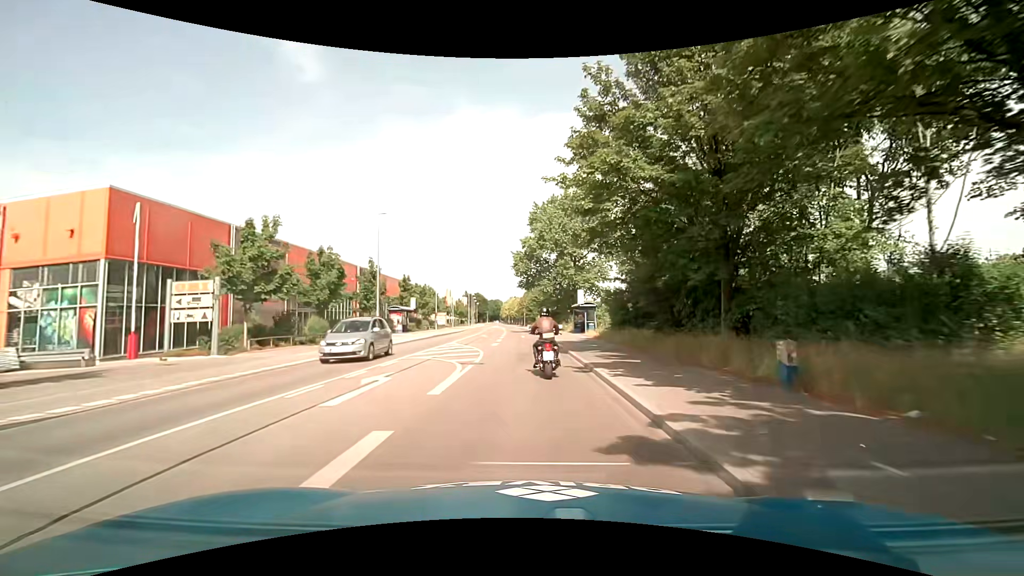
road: tertiary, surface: asphalt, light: Day
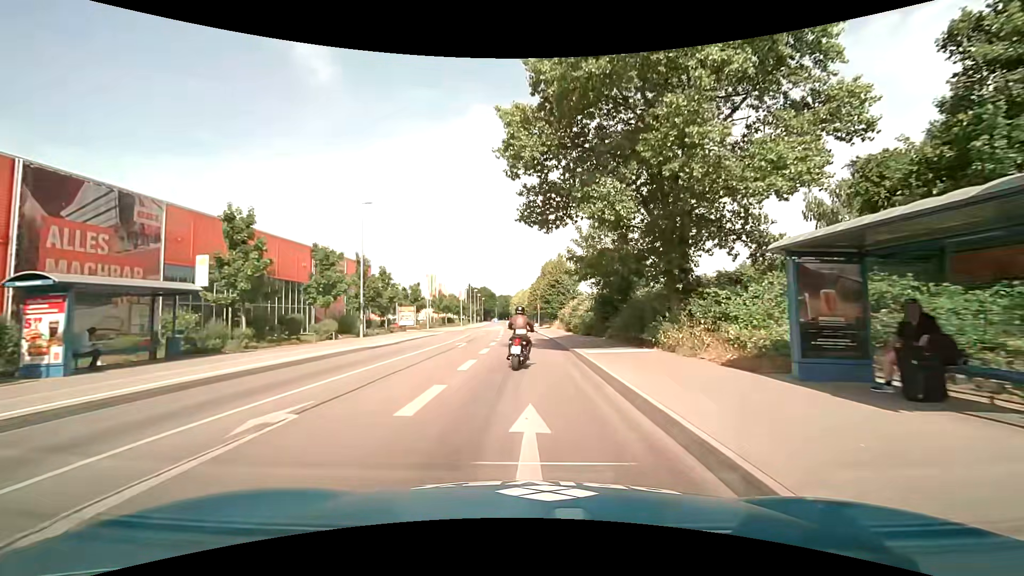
(-0.5, +37.6) m; -2°
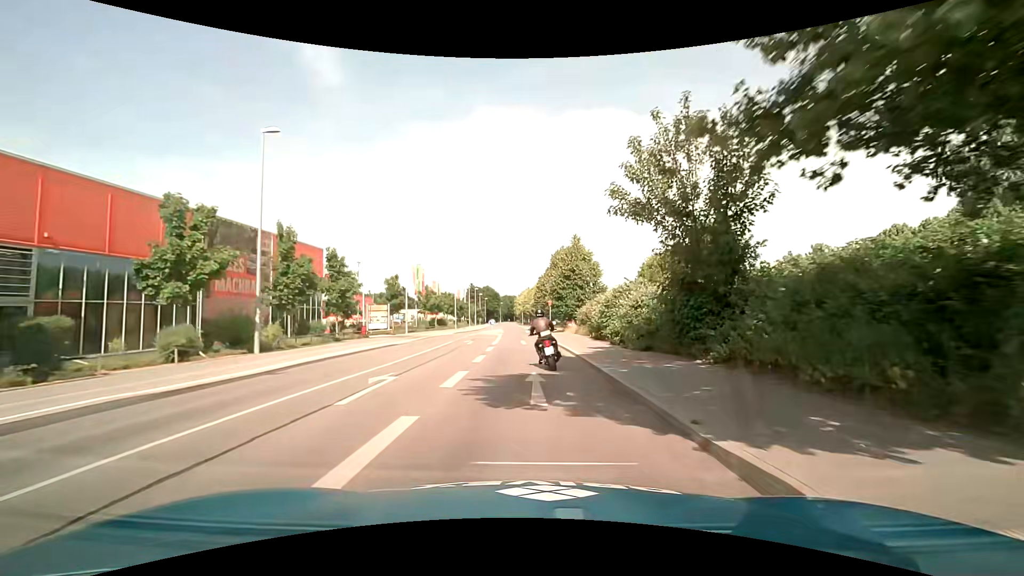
(-0.1, +15.1) m; -1°
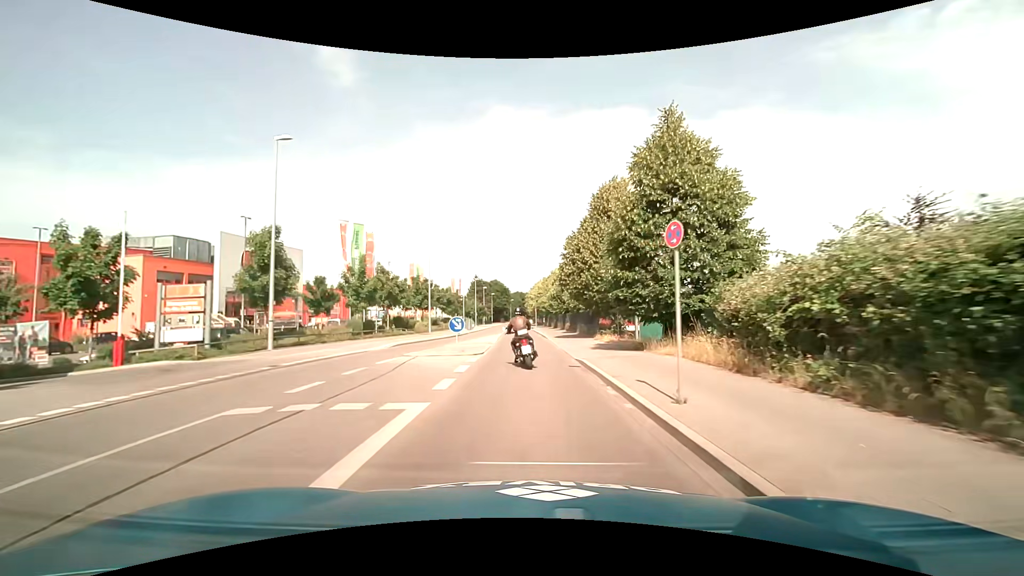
(-0.4, +30.6) m; -1°
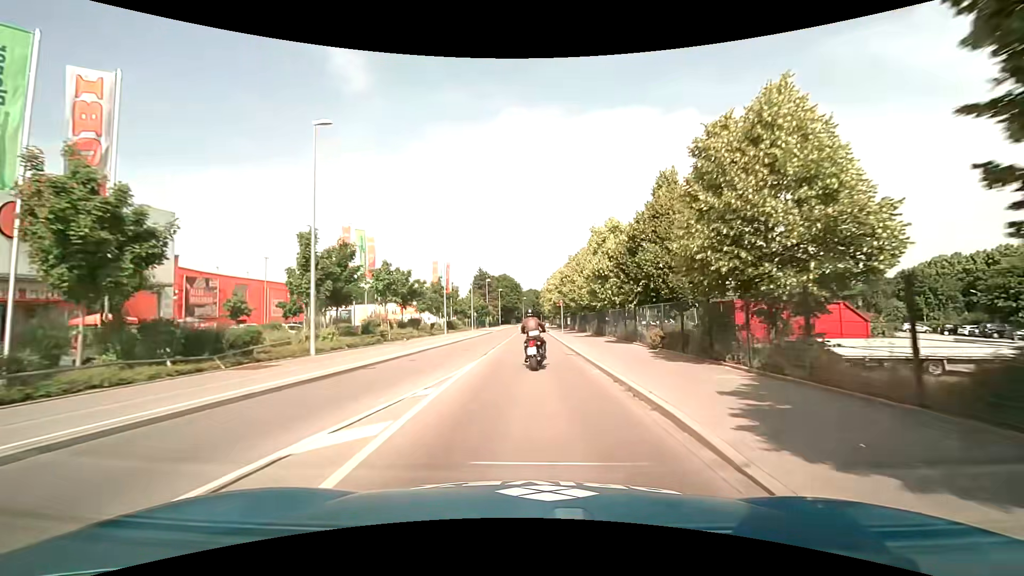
(-0.4, +30.6) m; -1°
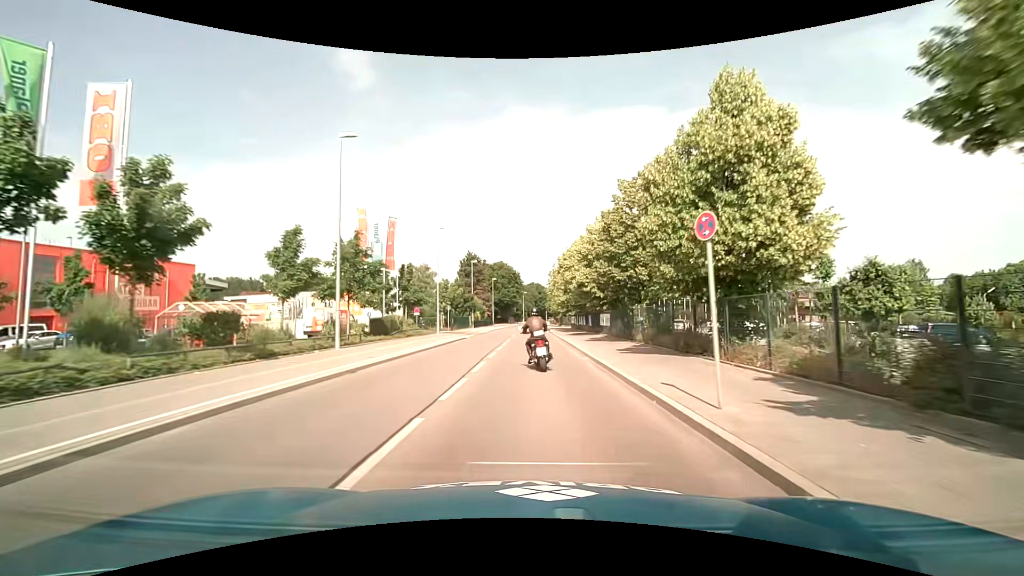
(-0.3, +30.7) m; 0°
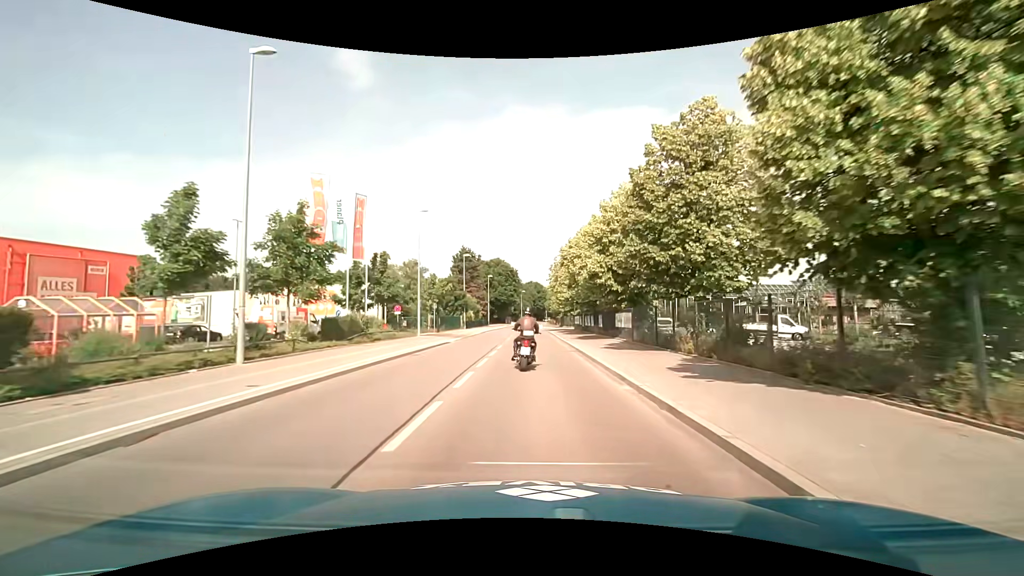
(0.0, +7.7) m; 0°
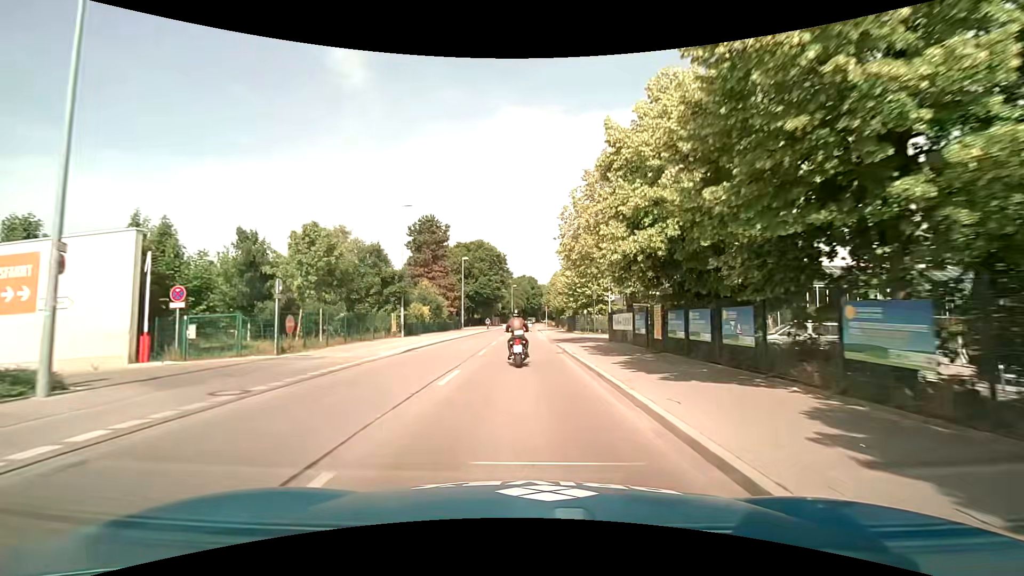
(+0.2, +30.8) m; 0°
(0, +10) (0, +20) (0, +30) (0, +40) (0, +50) (0, +60) (0, +70) (0, +80) (0, +90) (0, +100) m
